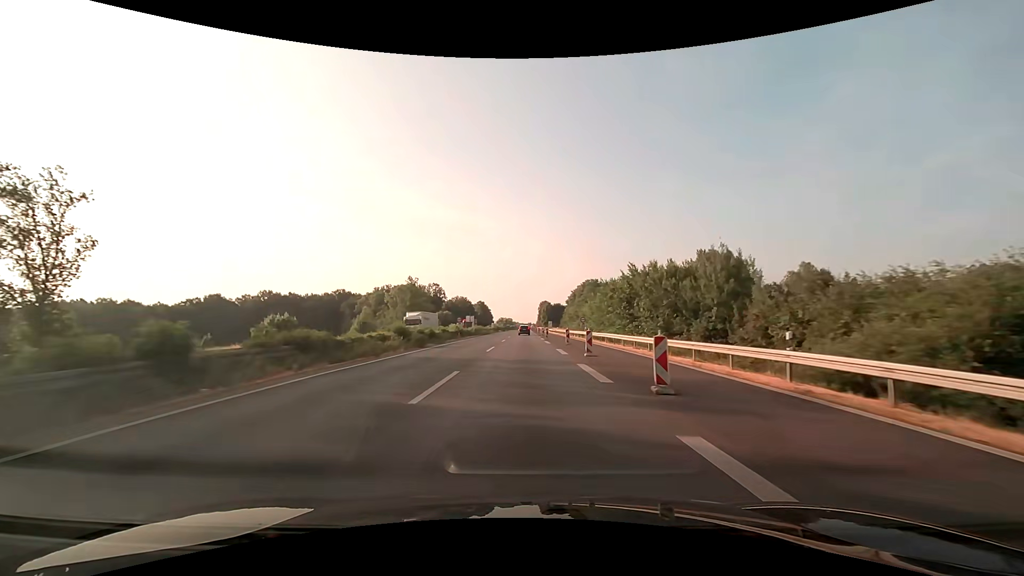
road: motorway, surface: asphalt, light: Day
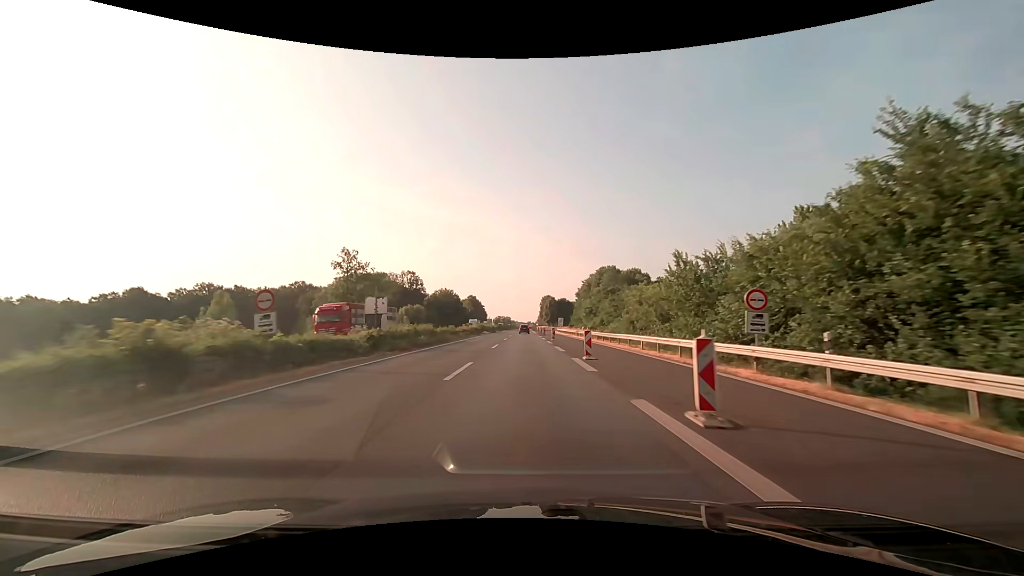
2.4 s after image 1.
(0.0, +50.1) m; 0°
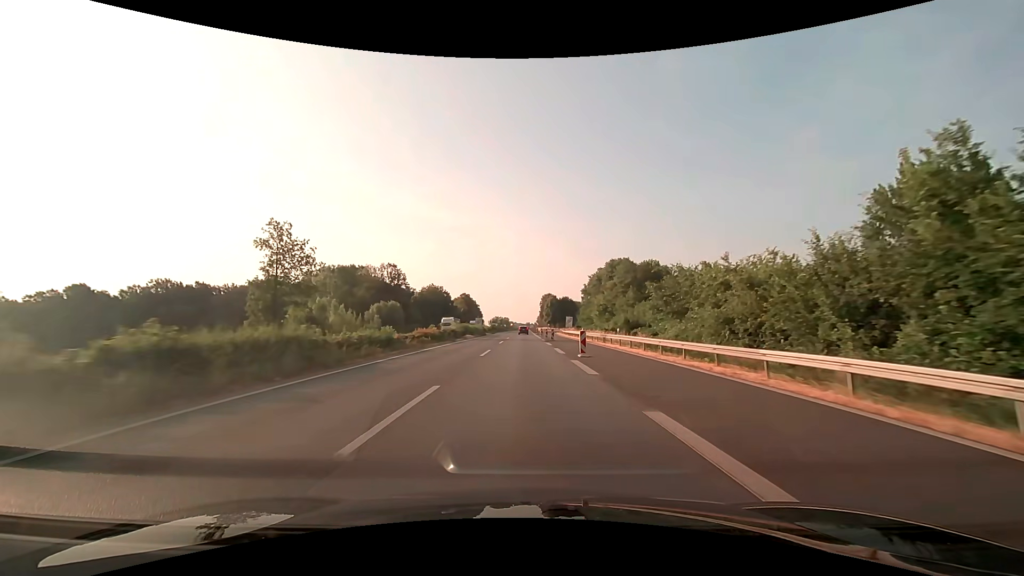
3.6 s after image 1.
(0.0, +25.0) m; 0°
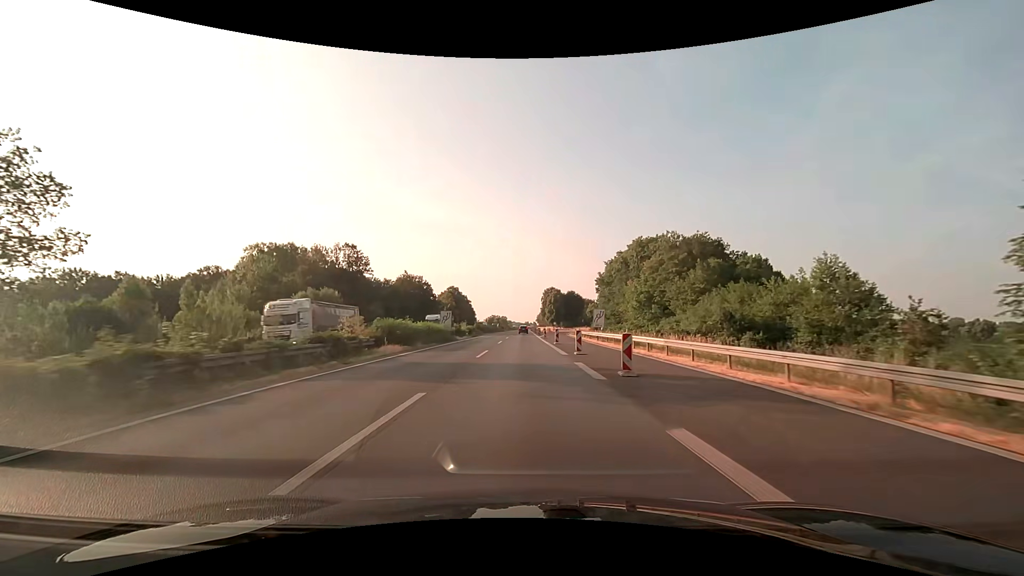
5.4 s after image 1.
(-0.1, +37.6) m; 0°
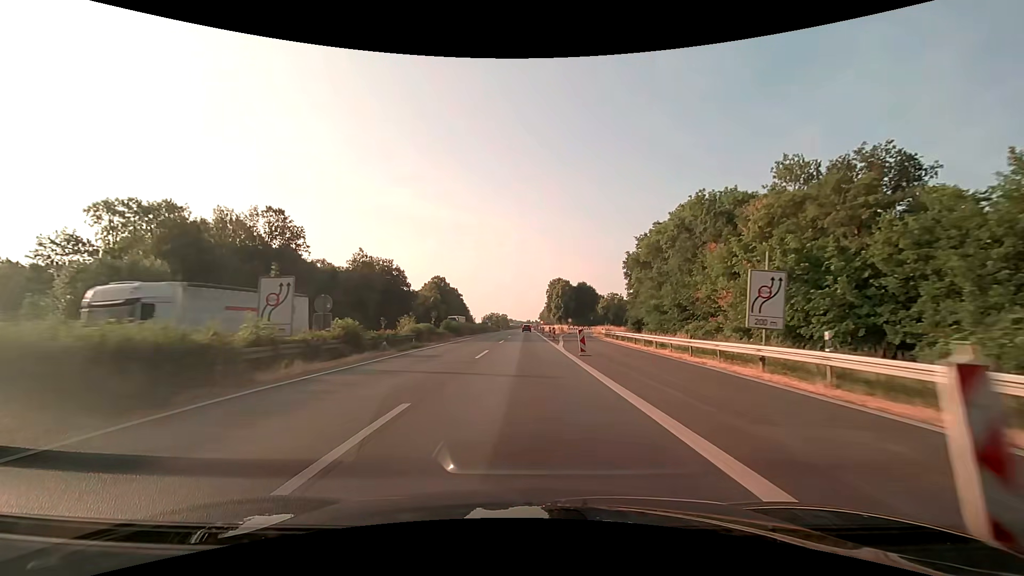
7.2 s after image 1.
(0.0, +37.6) m; 0°
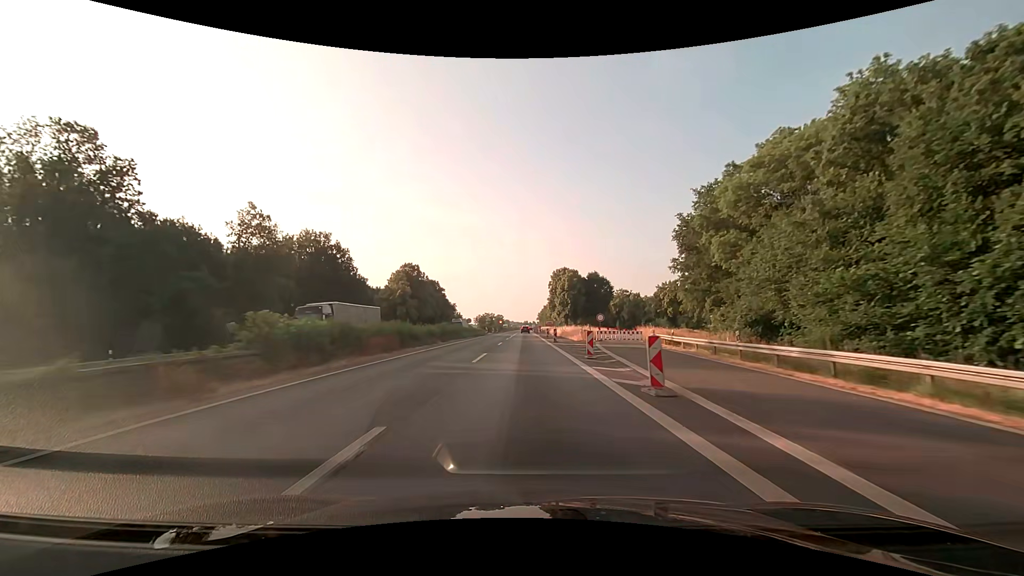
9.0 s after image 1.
(+0.1, +37.5) m; +1°
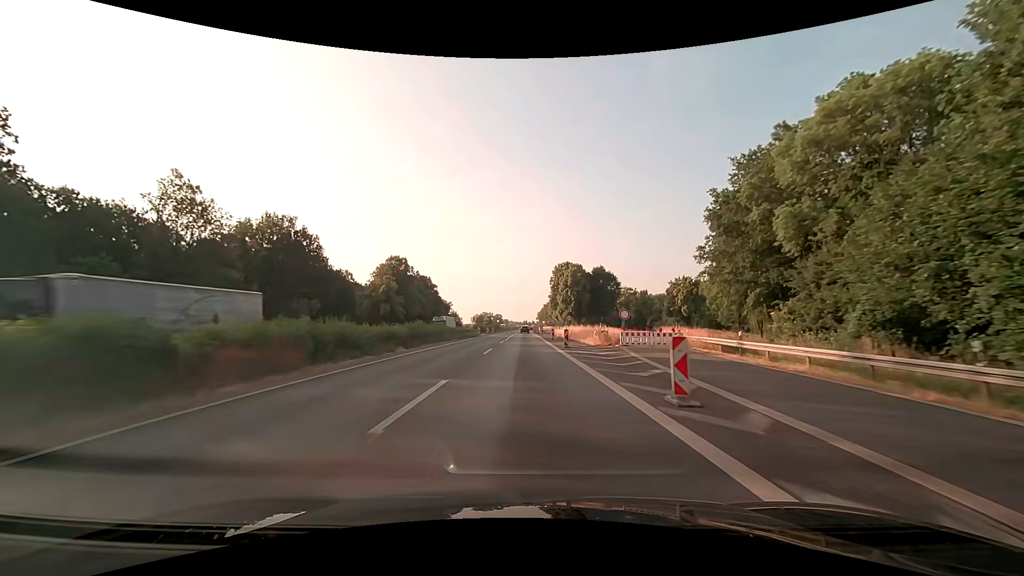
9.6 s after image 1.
(0.0, +12.5) m; 0°
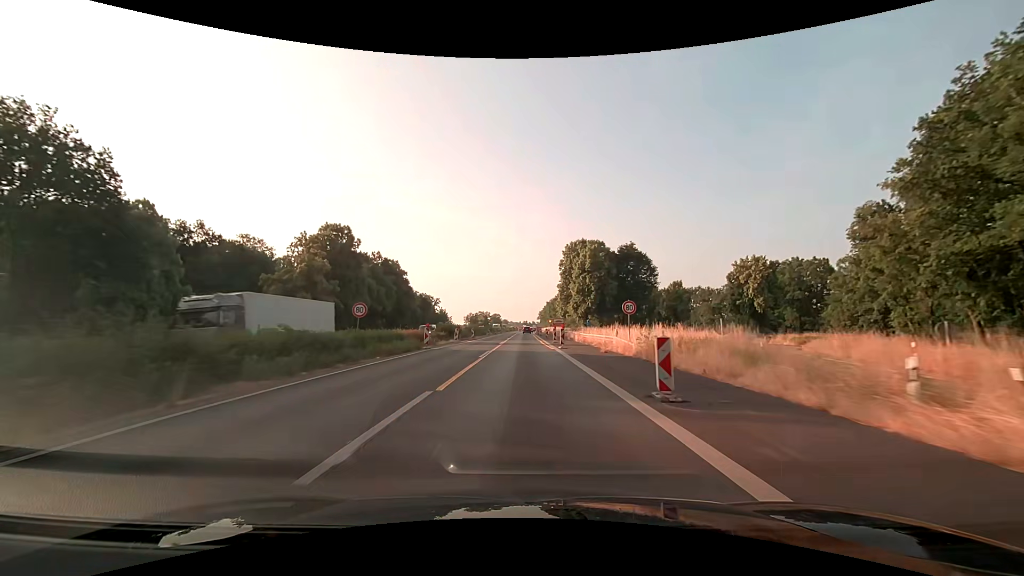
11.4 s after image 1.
(+0.1, +37.6) m; 0°
(0, +10) (0, +20) (0, +30) (0, +40) (0, +50) (0, +60) (0, +70) (0, +80) (0, +90) (0, +100) m
